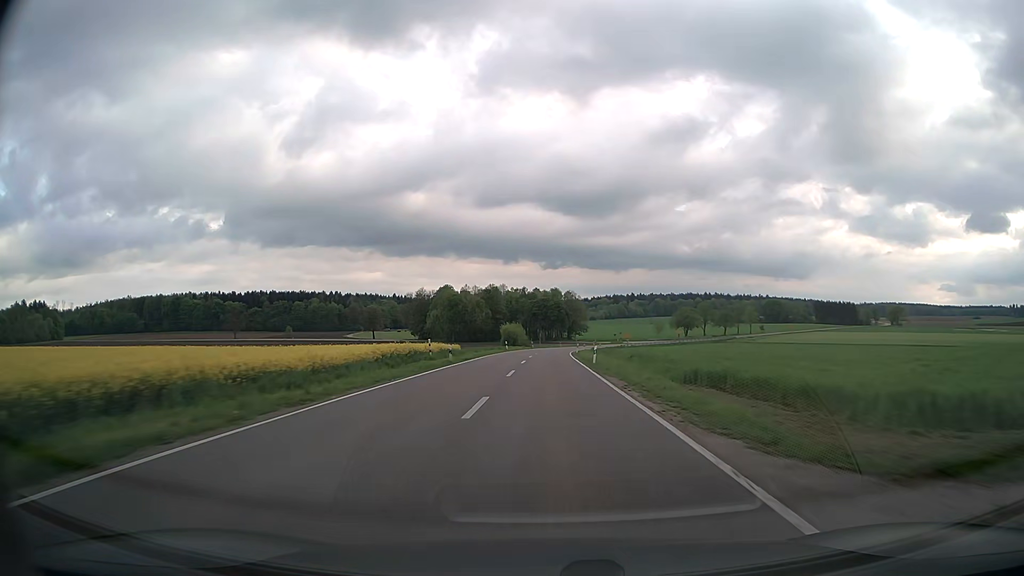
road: secondary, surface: asphalt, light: Day
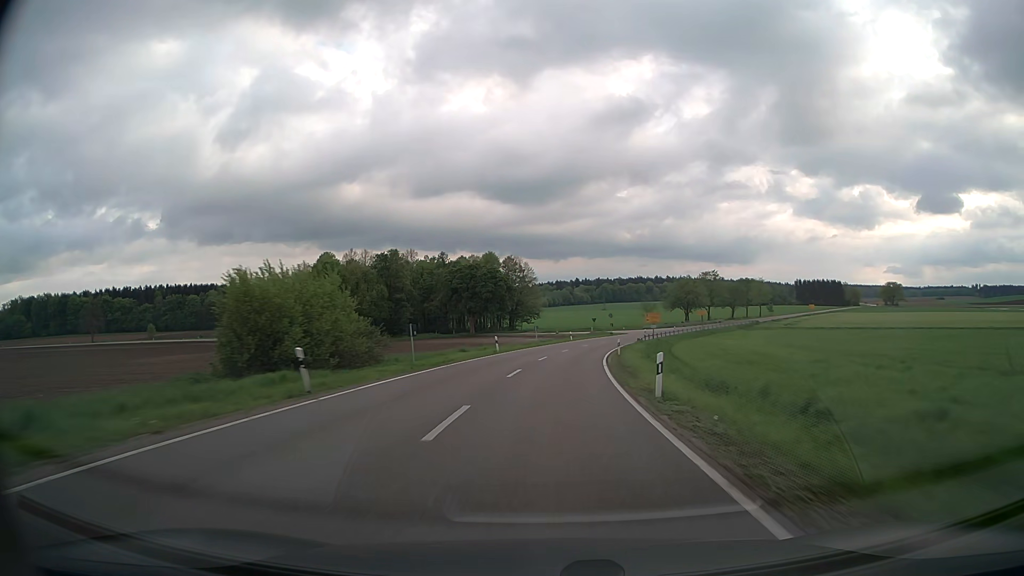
(+1.9, +86.5) m; +5°
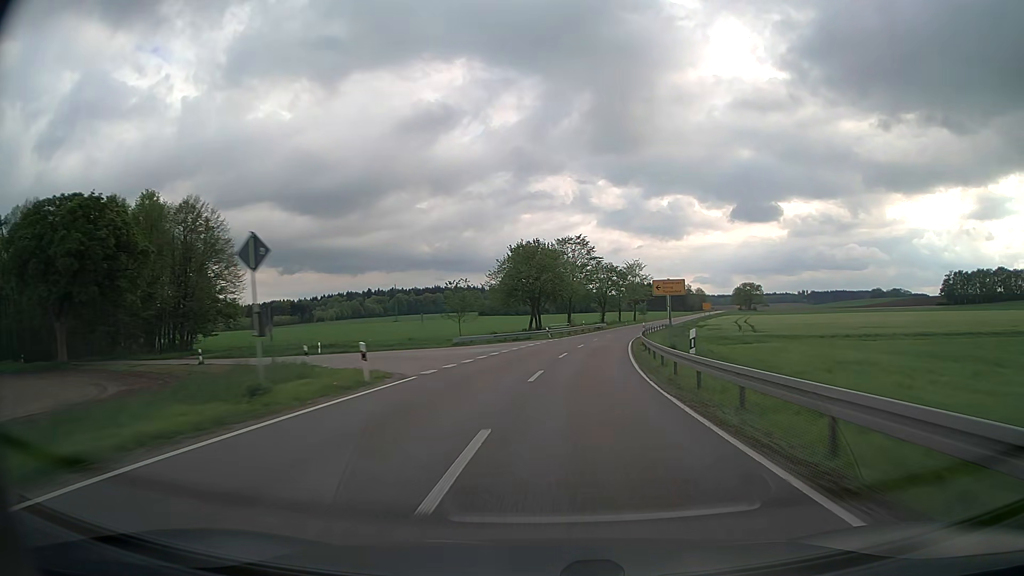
(+11.4, +85.8) m; +17°
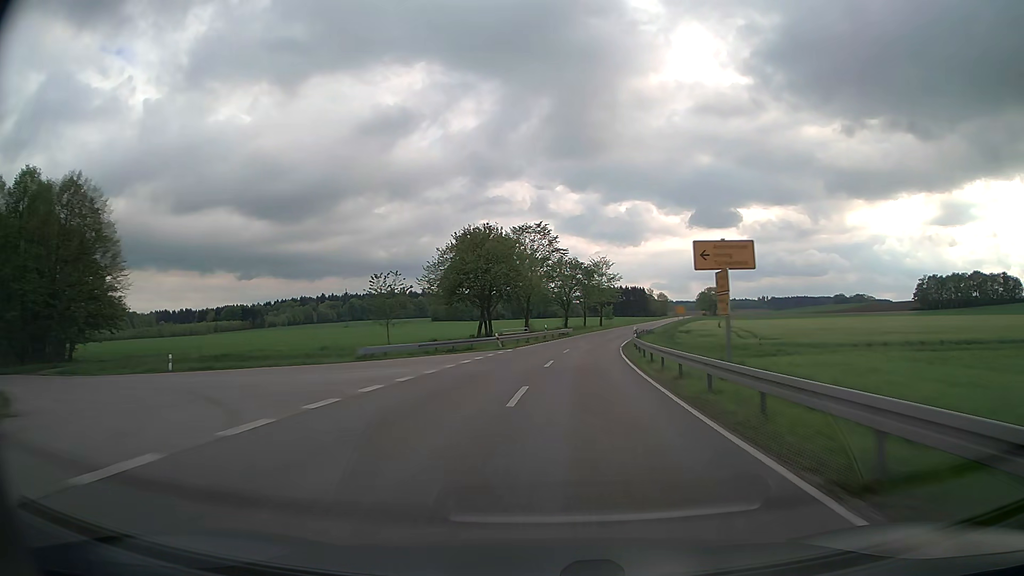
(+0.6, +17.3) m; +4°
(0, +10) (+1, +20) (+2, +30) (+3, +40) (+4, +50) (+6, +60) (+8, +69) (+10, +79) (+12, +89) (+14, +99) m
